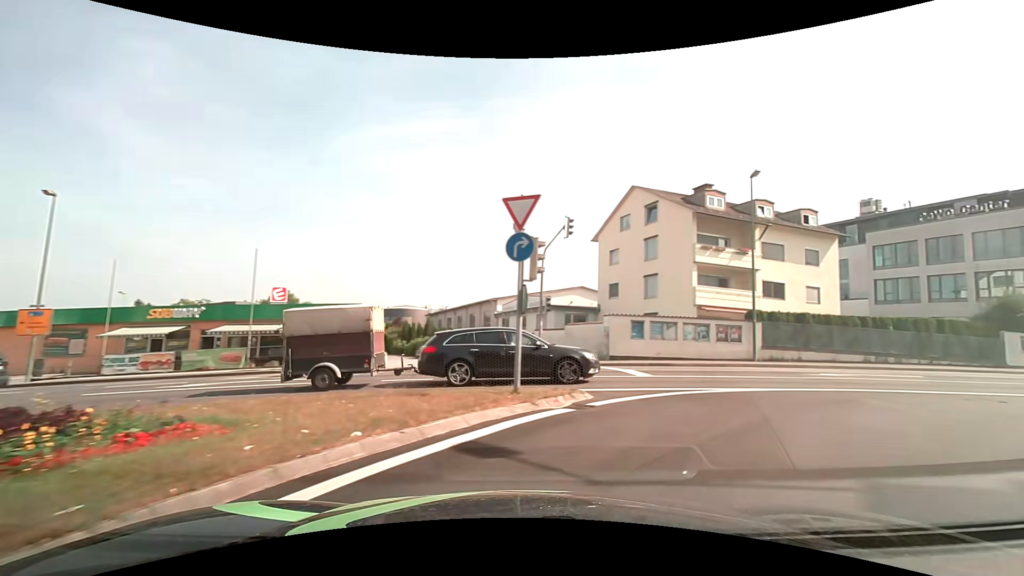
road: tertiary_link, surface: asphalt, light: Day
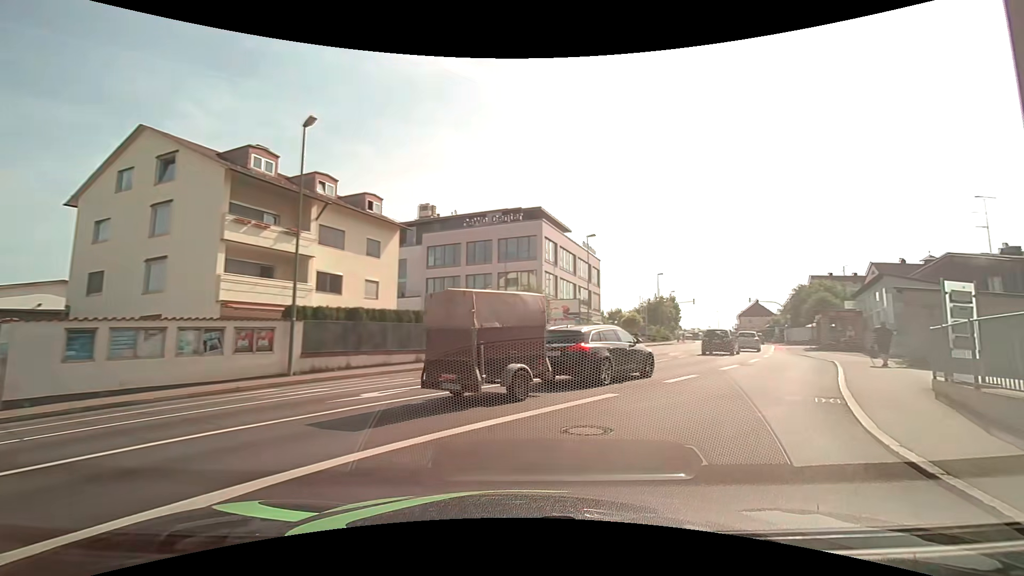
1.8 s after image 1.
(+3.5, +7.7) m; +45°
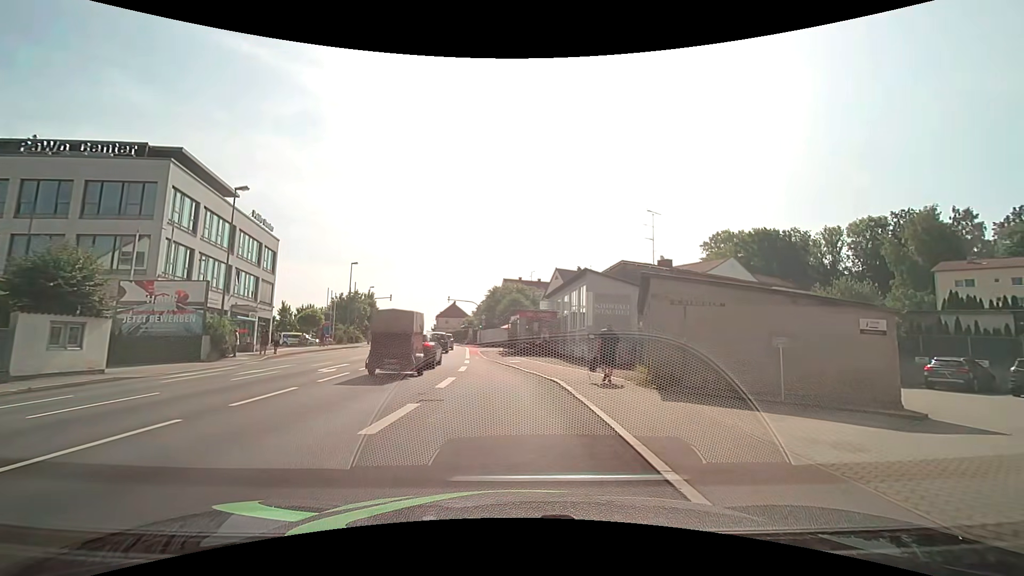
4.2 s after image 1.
(+4.4, +11.3) m; +35°
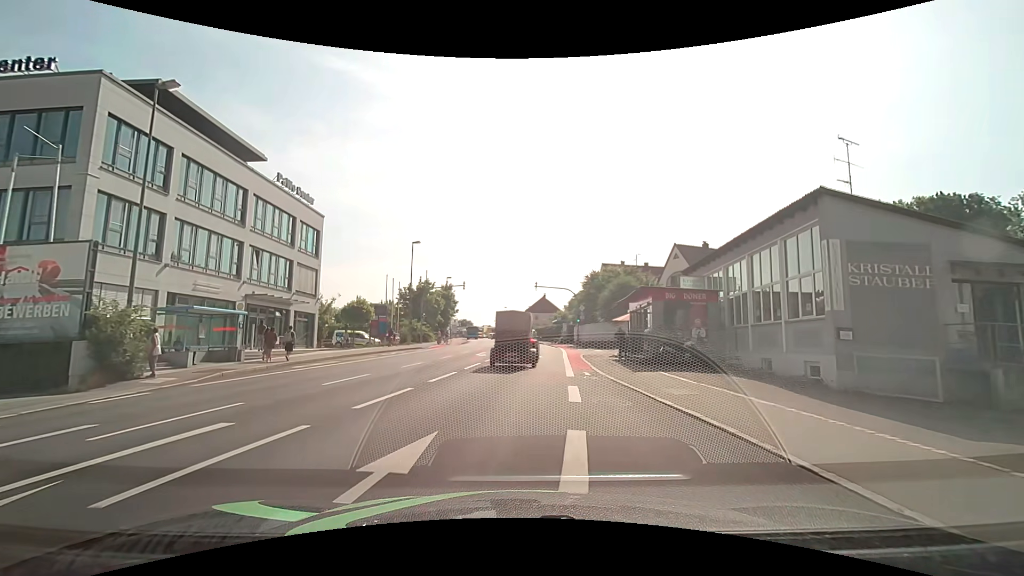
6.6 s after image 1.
(-1.5, +15.4) m; -10°
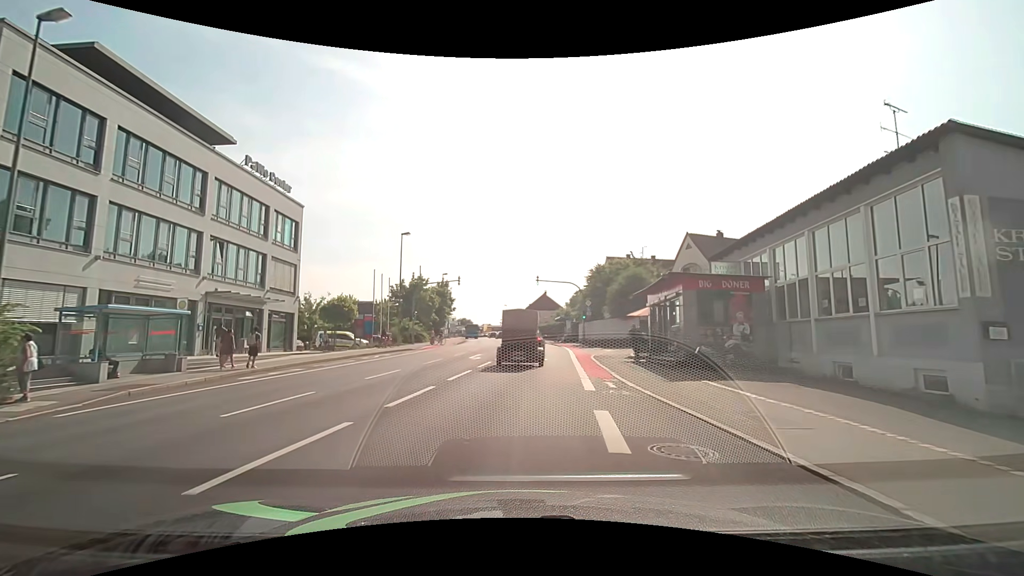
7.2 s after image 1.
(0.0, +4.3) m; 0°
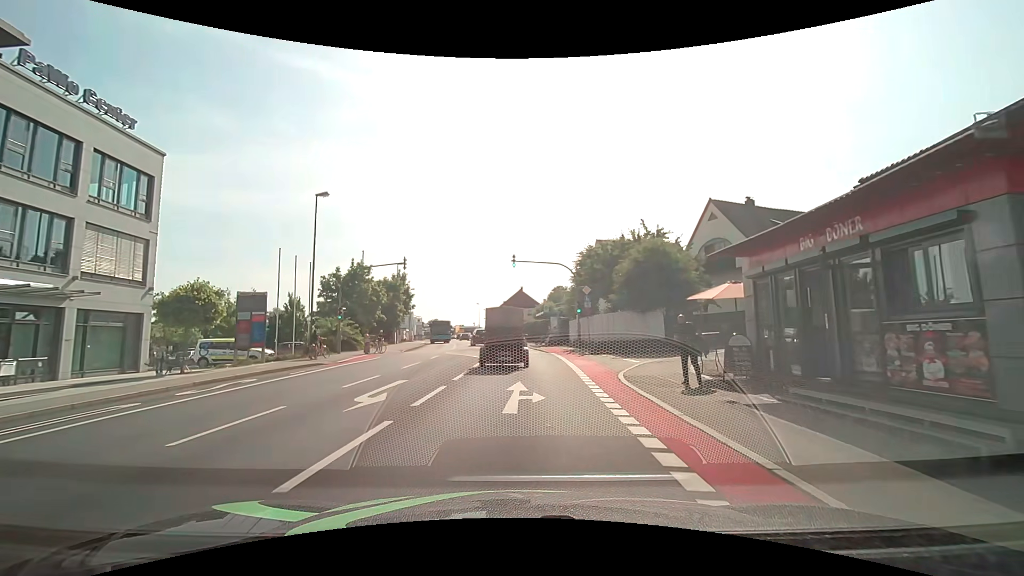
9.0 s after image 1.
(+0.2, +13.4) m; +3°
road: tertiary
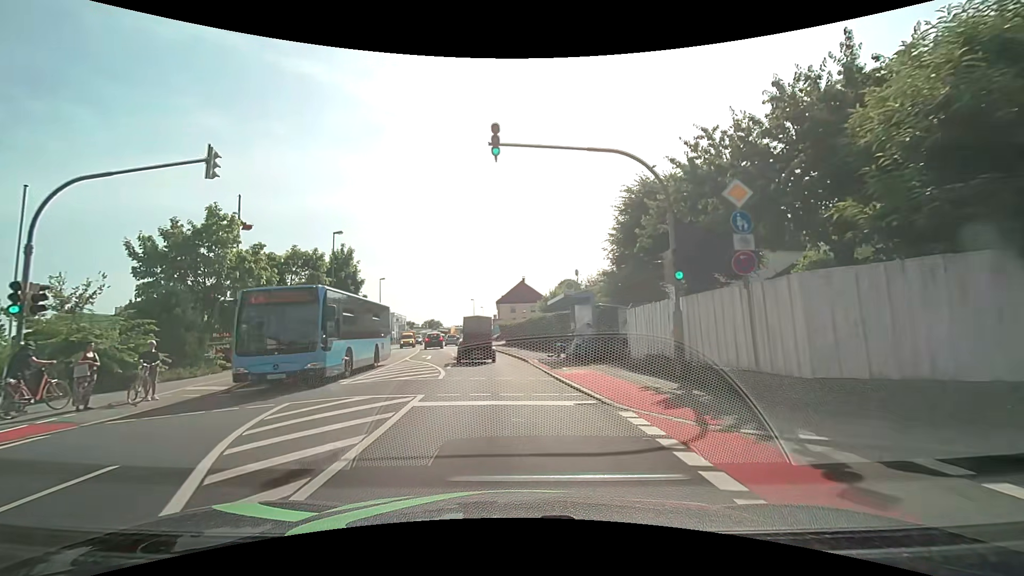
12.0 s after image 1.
(+0.2, +22.0) m; 0°
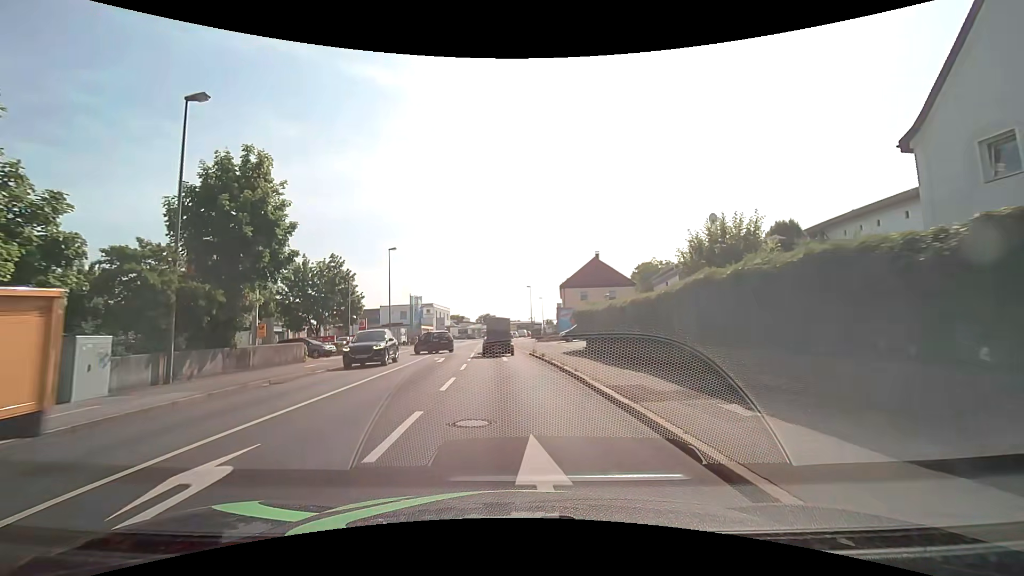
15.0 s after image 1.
(-1.7, +26.1) m; -8°
(0, +10) (0, +20) (-1, +30) (-1, +40) (-2, +50) (-2, +60) (-2, +70) (-2, +80) (-2, +90) (-1, +100) m
